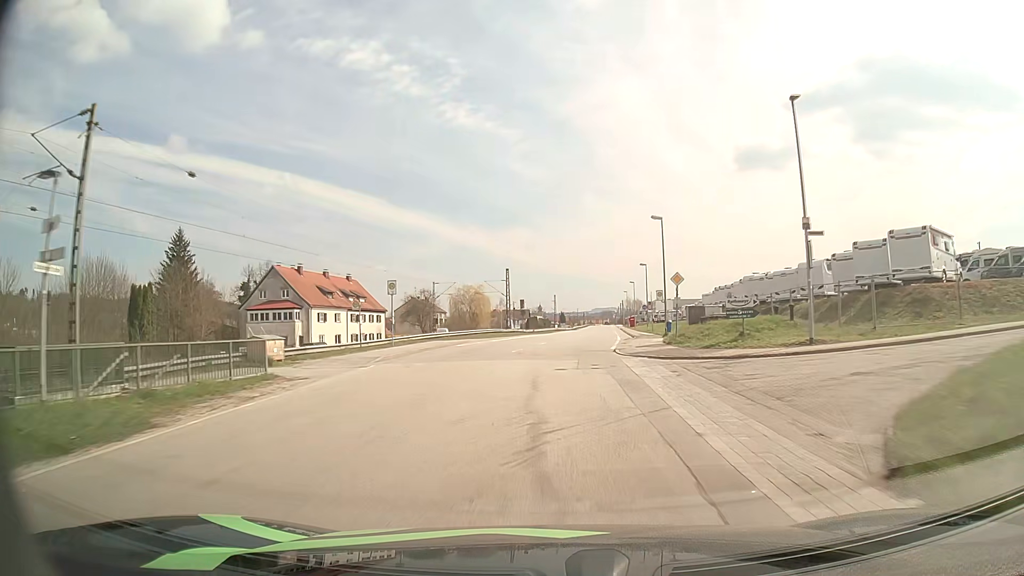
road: unclassified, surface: asphalt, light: Day
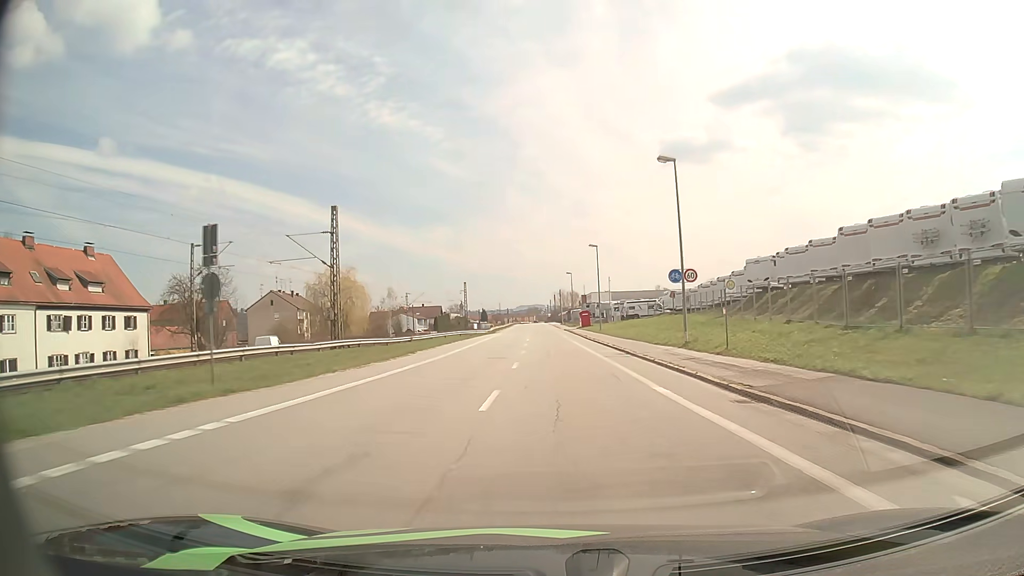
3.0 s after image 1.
(+2.8, +53.0) m; +6°
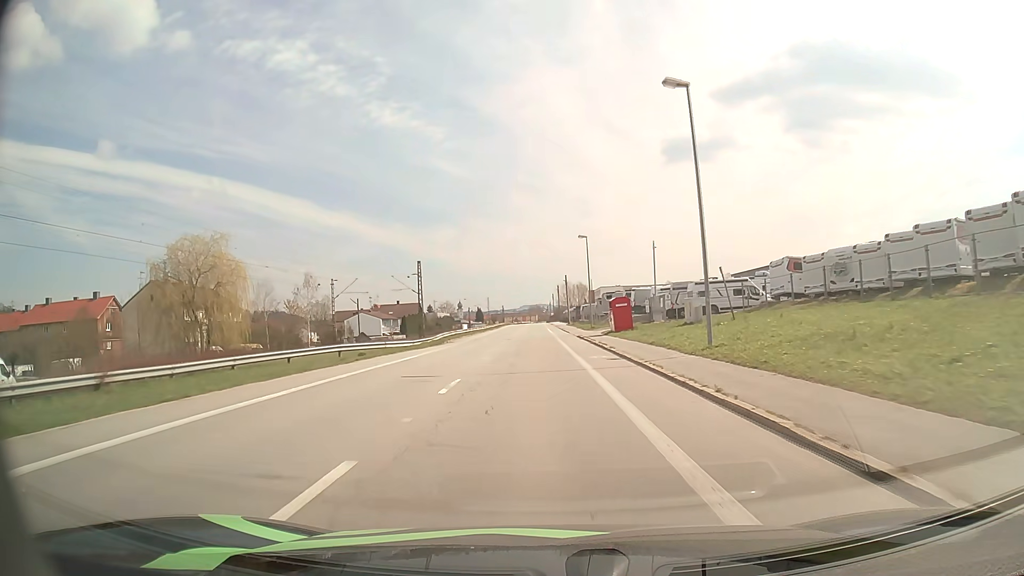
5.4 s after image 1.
(+0.4, +43.6) m; 0°
(0, +10) (0, +20) (0, +30) (-1, +40) (-1, +50) (-1, +60) (-1, +70) (-1, +80) (-2, +90) (-2, +100) m
